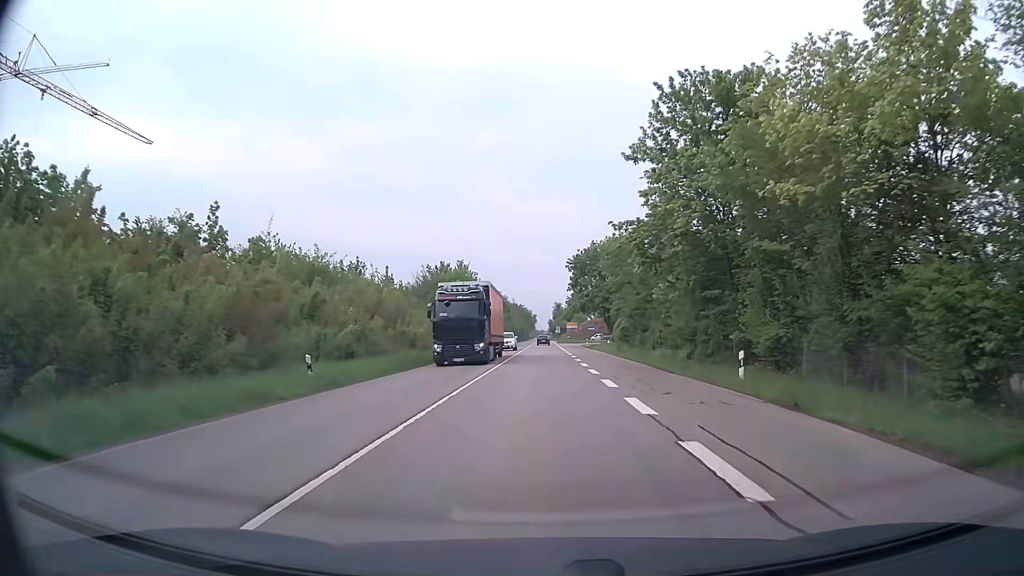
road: secondary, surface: asphalt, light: Day
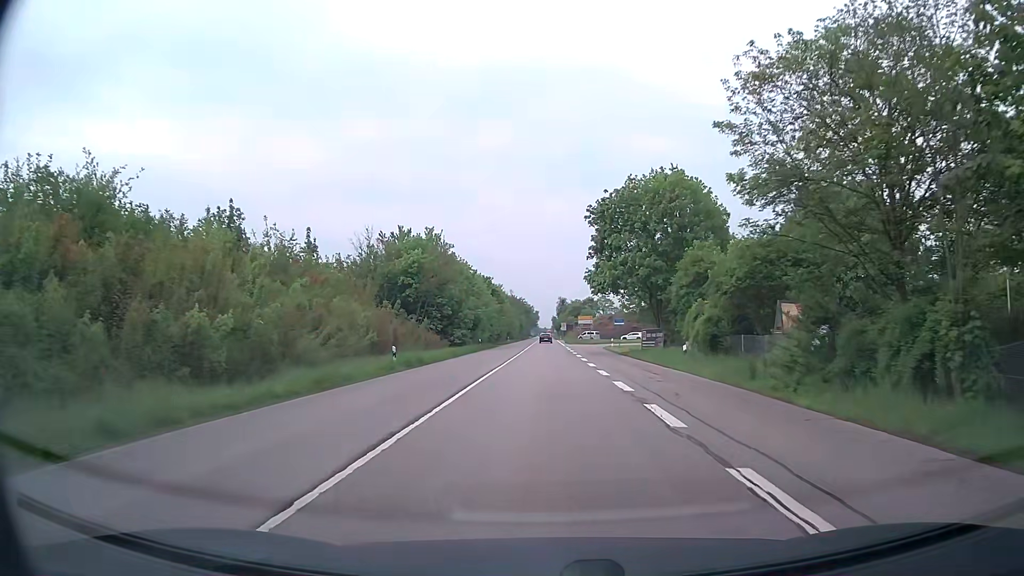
(0.0, +31.6) m; 0°
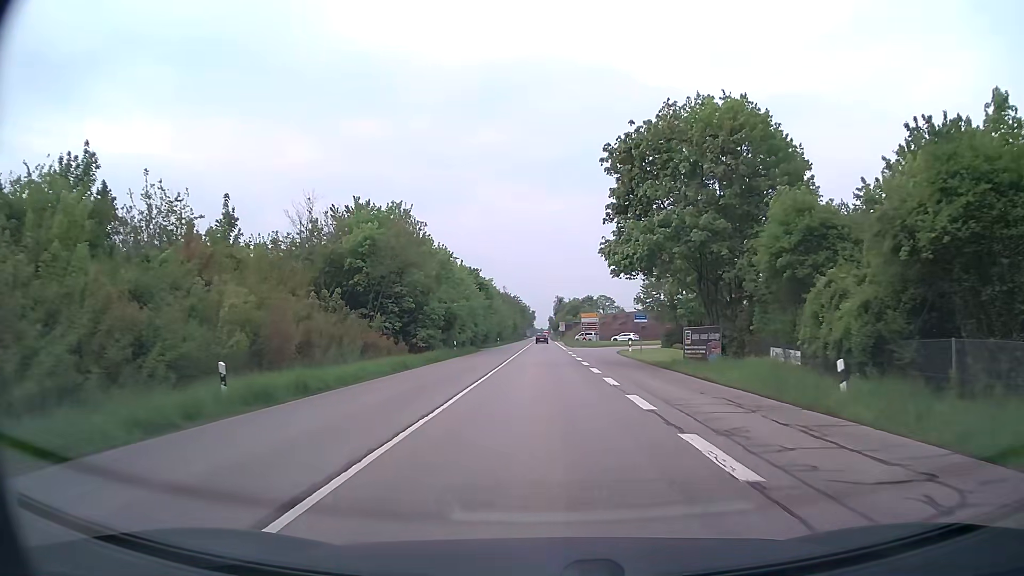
(+0.1, +15.6) m; +1°
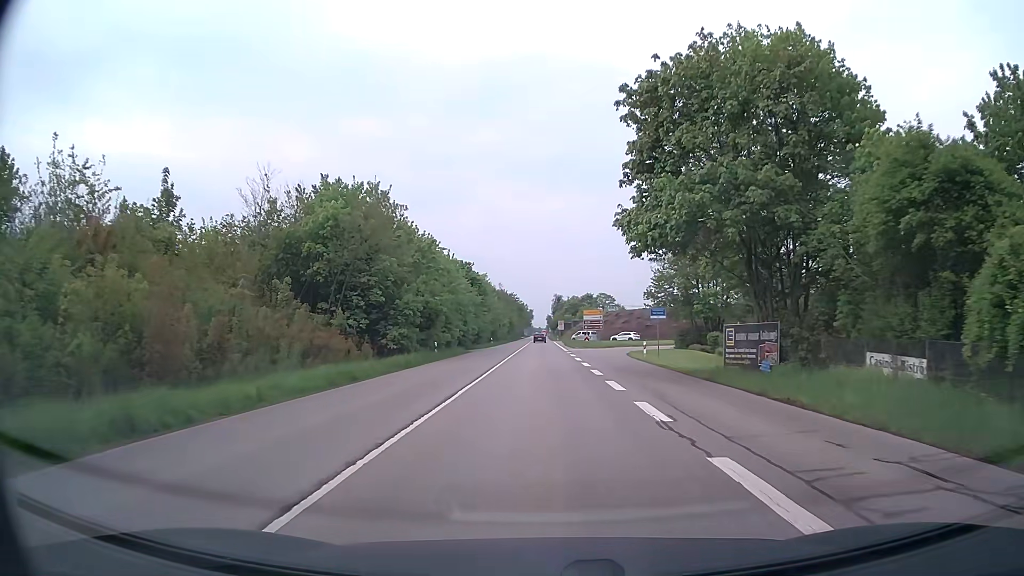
(0.0, +7.8) m; 0°
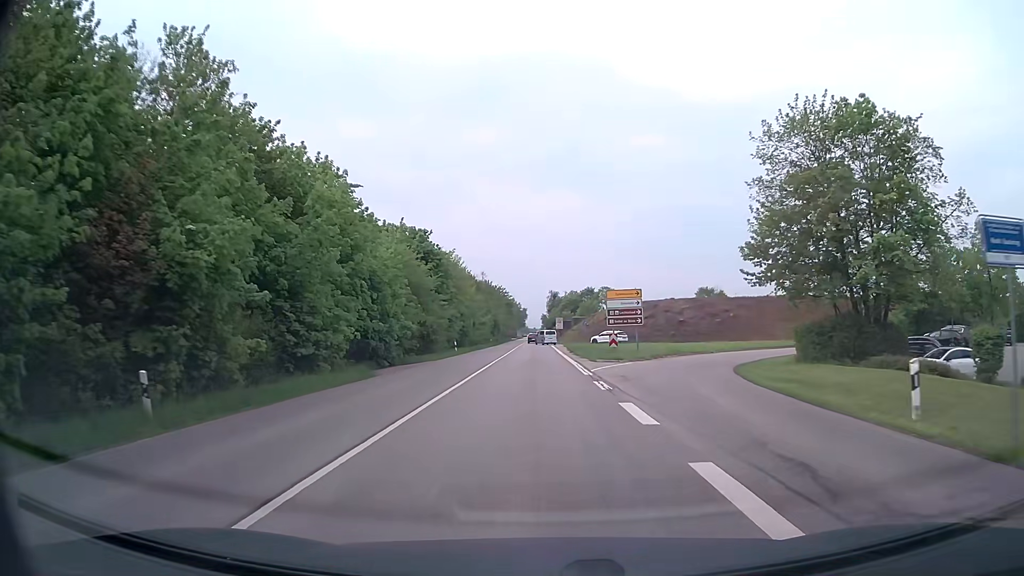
(+0.1, +30.4) m; +1°
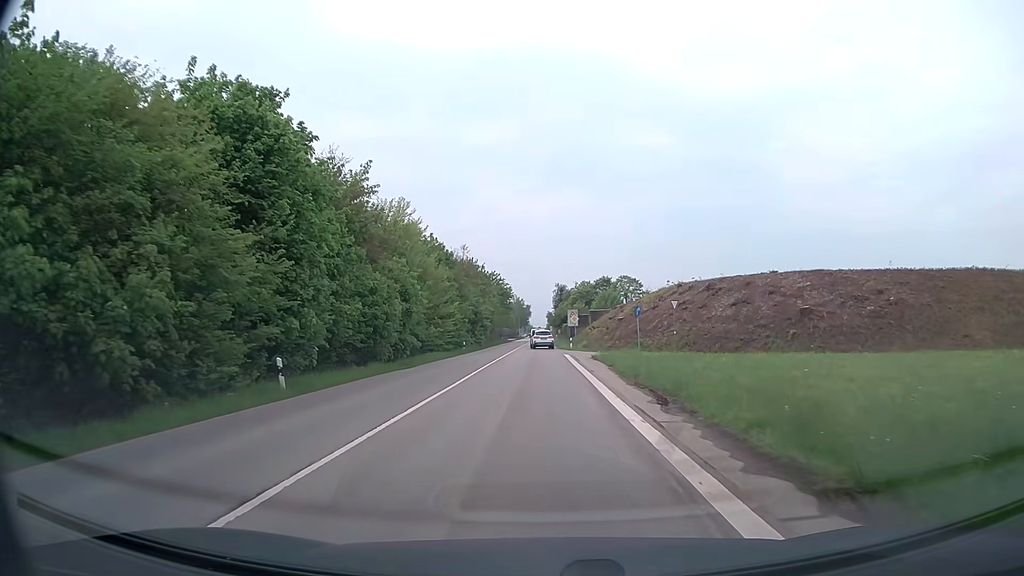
(-0.3, +37.3) m; 0°
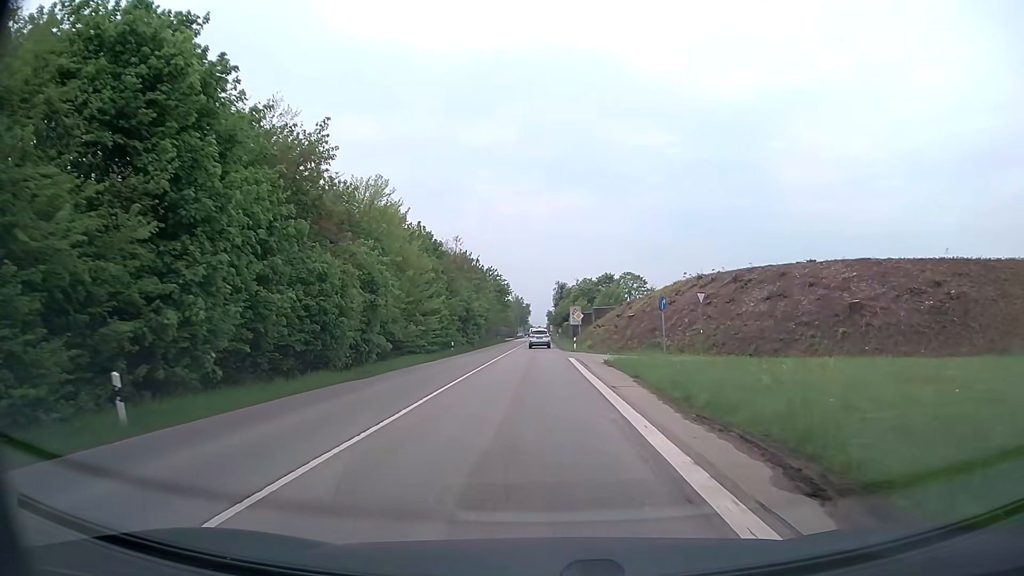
(0.0, +7.4) m; 0°
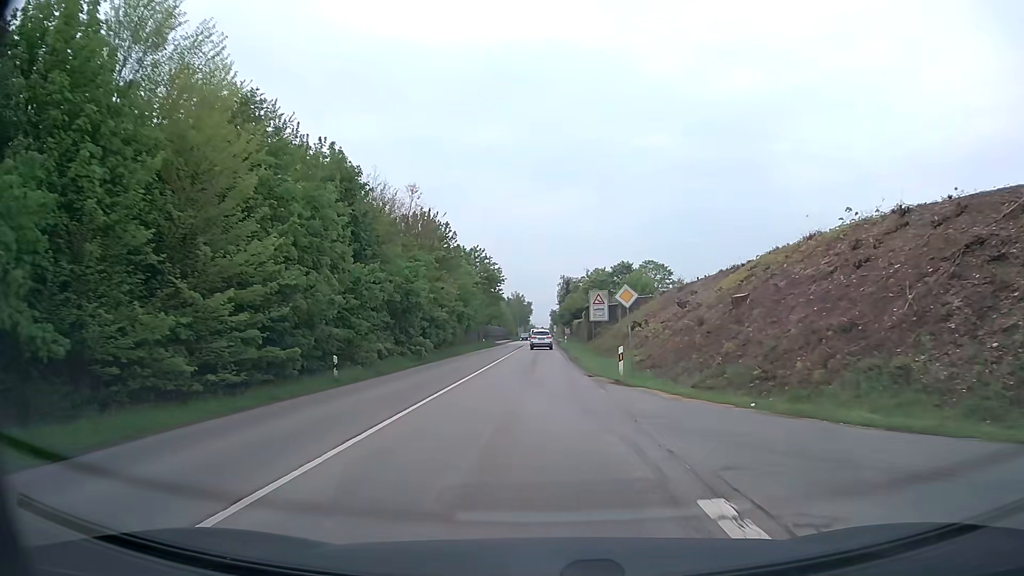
(-0.1, +29.3) m; -1°
(0, +10) (0, +20) (0, +30) (0, +40) (0, +50) (0, +60) (0, +70) (0, +80) (0, +90) (0, +100) m
